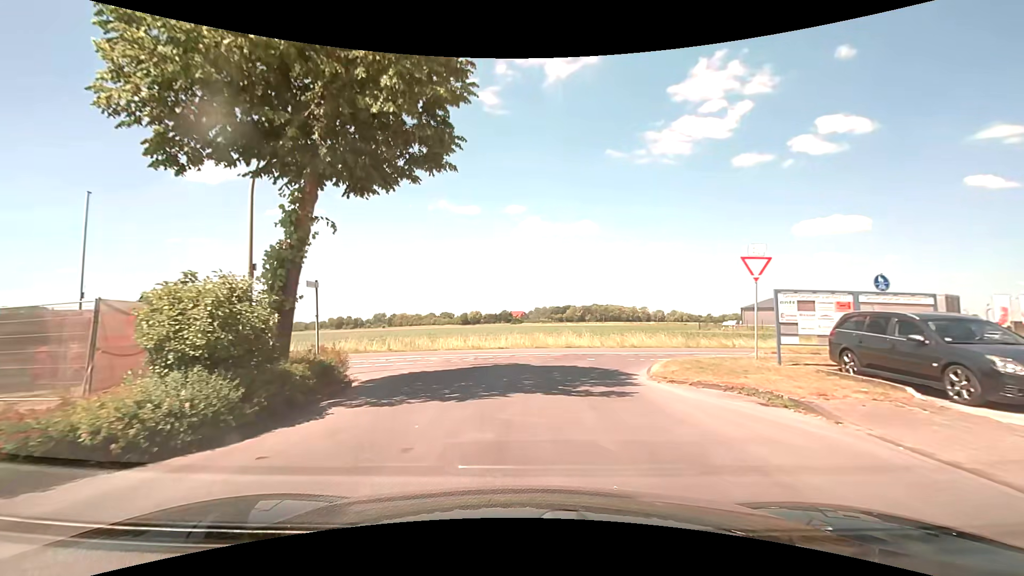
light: Day
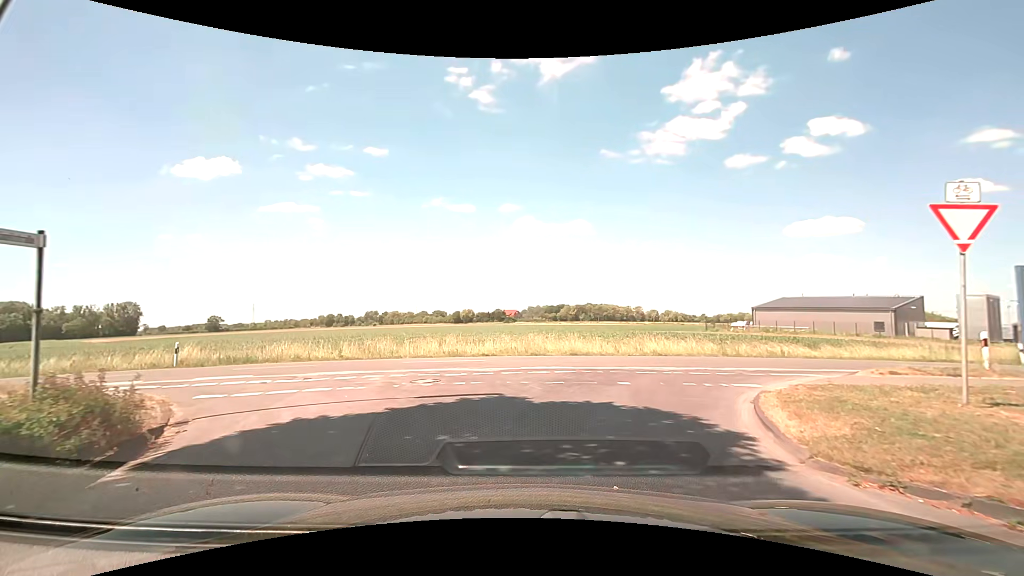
(0.0, +6.7) m; 0°
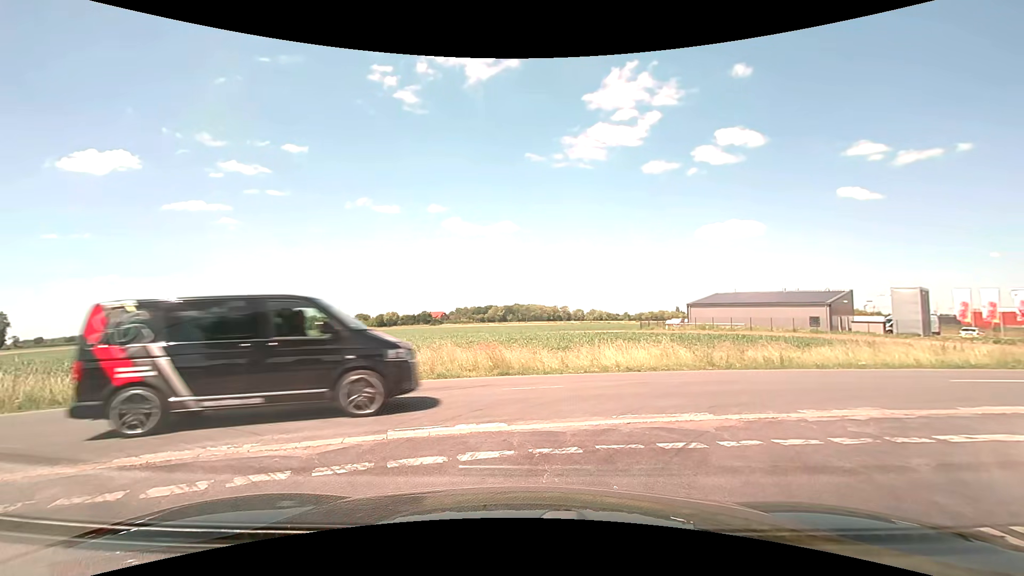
(+0.5, +7.6) m; +8°
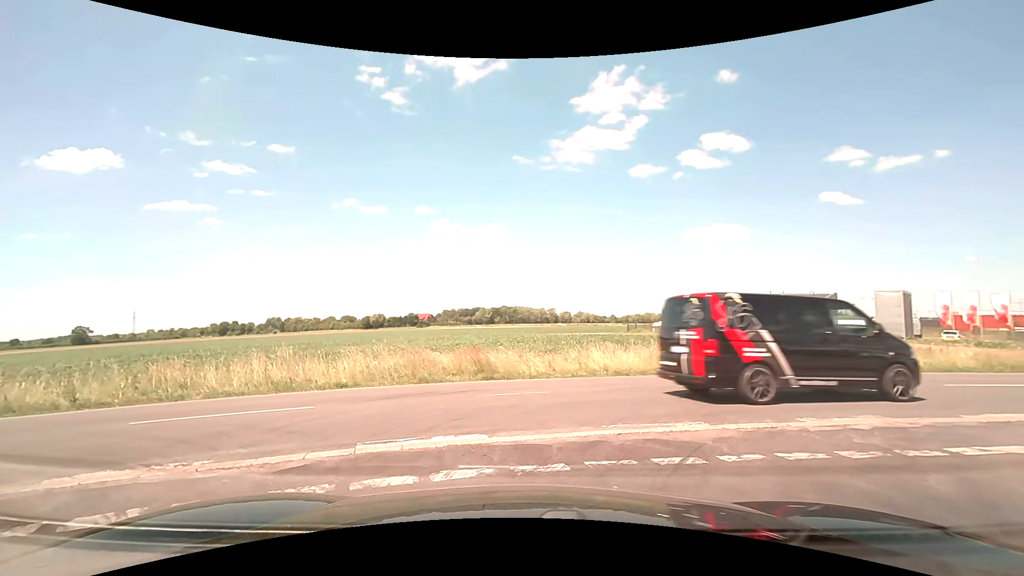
(0.0, +0.5) m; 0°
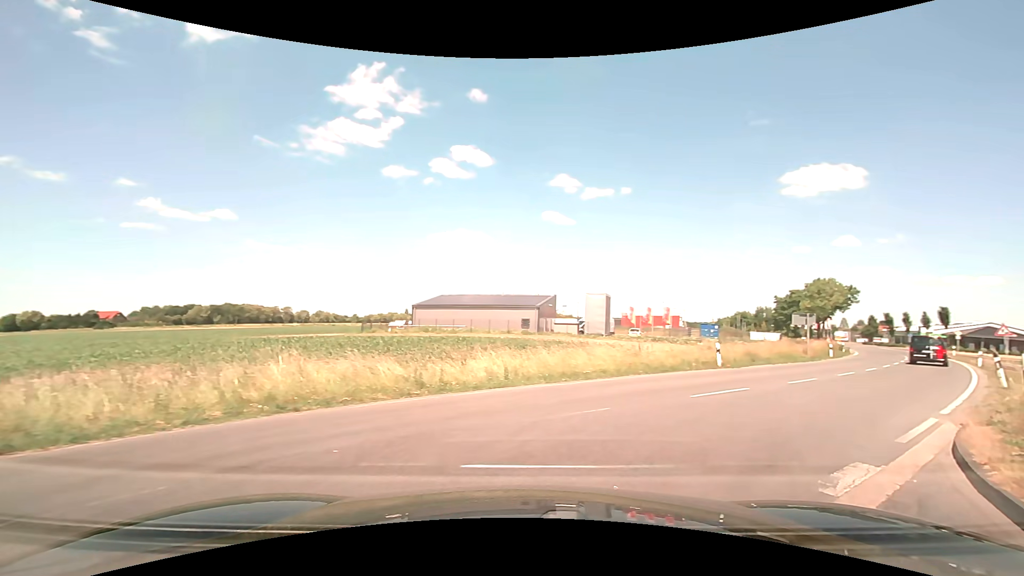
(+1.6, +6.1) m; +31°
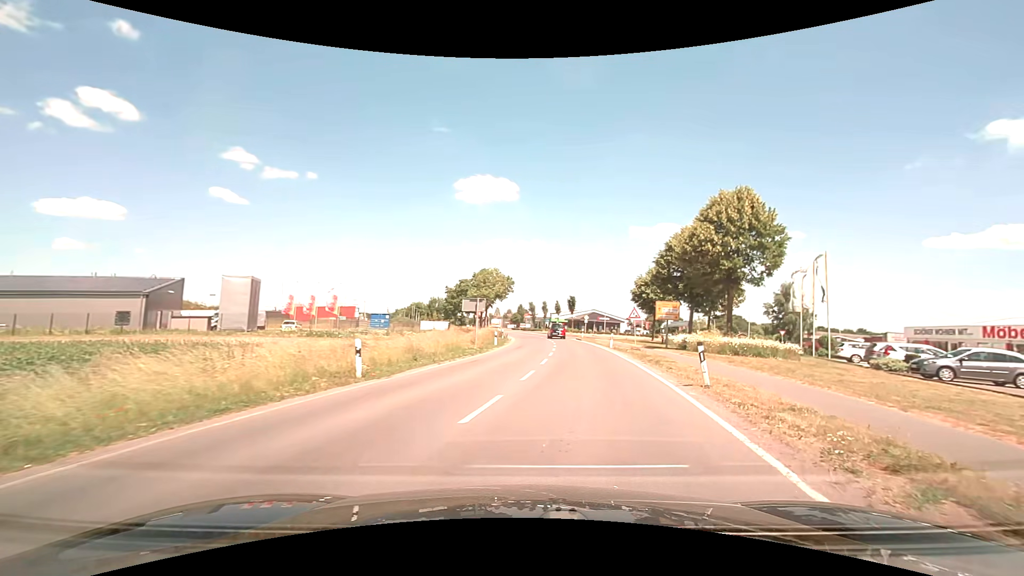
(+3.4, +9.7) m; +35°
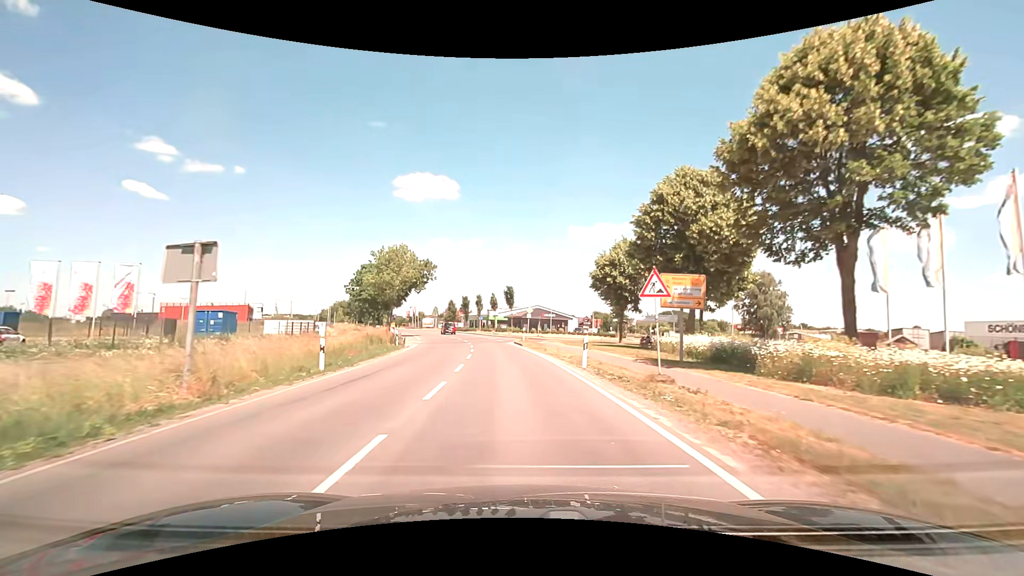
(+2.5, +22.1) m; +7°
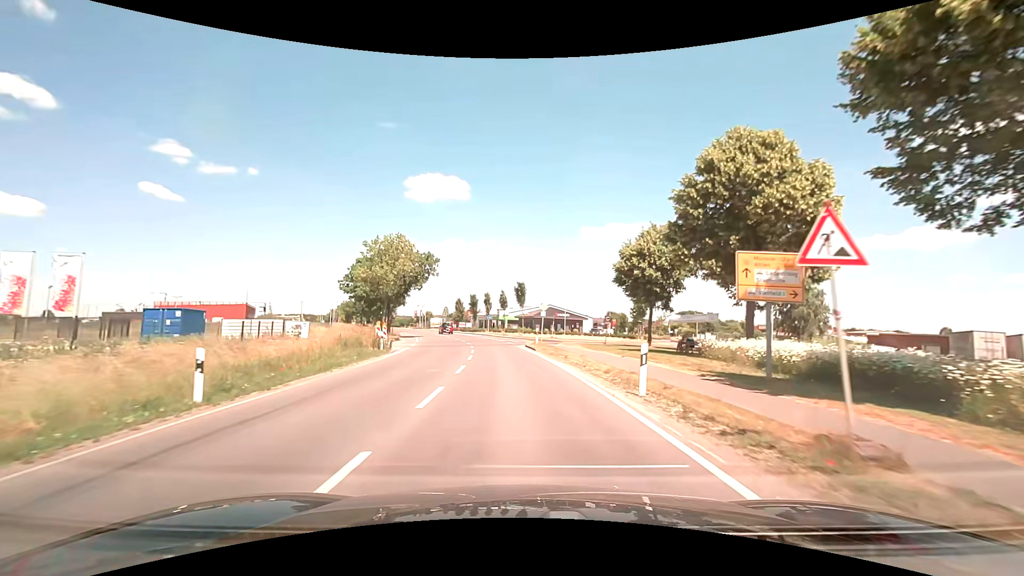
(-0.1, +7.1) m; -1°
(0, +10) (-1, +20) (-2, +30) (-3, +40) (-5, +50) (-7, +60) (-9, +69) (-11, +79) (-14, +89) (-17, +98) m
